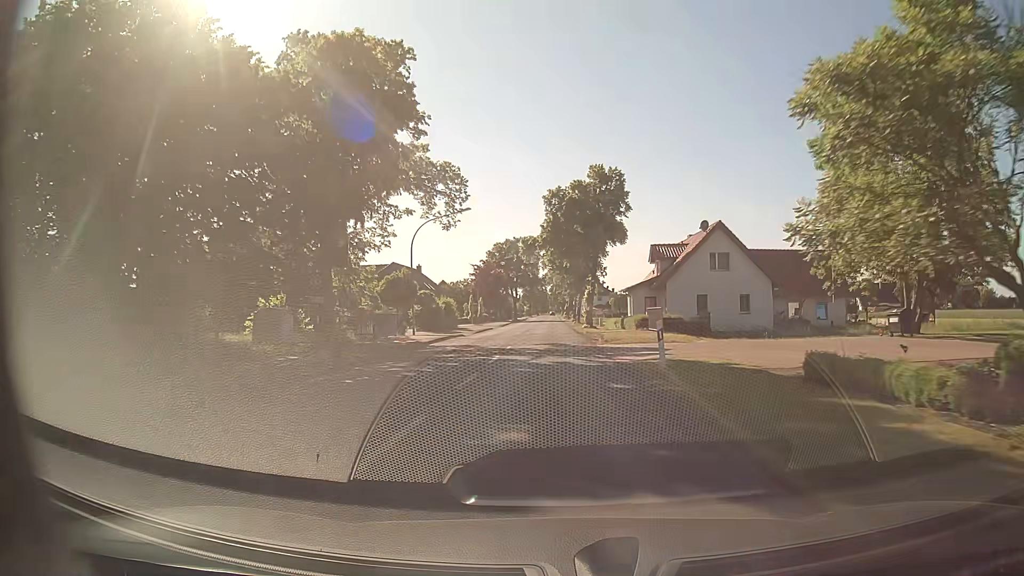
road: secondary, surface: asphalt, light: Day
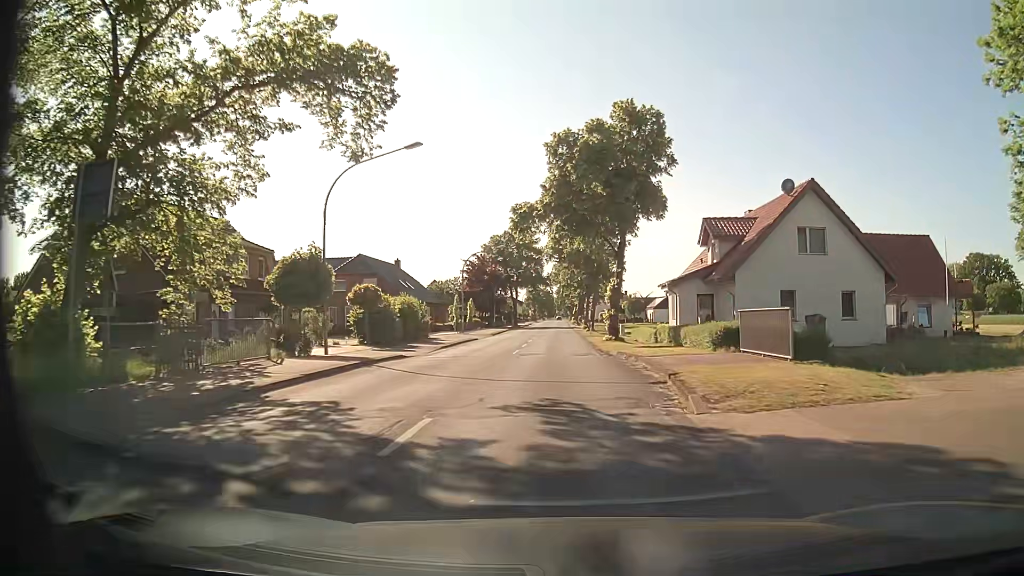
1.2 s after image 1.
(-0.1, +17.4) m; -1°
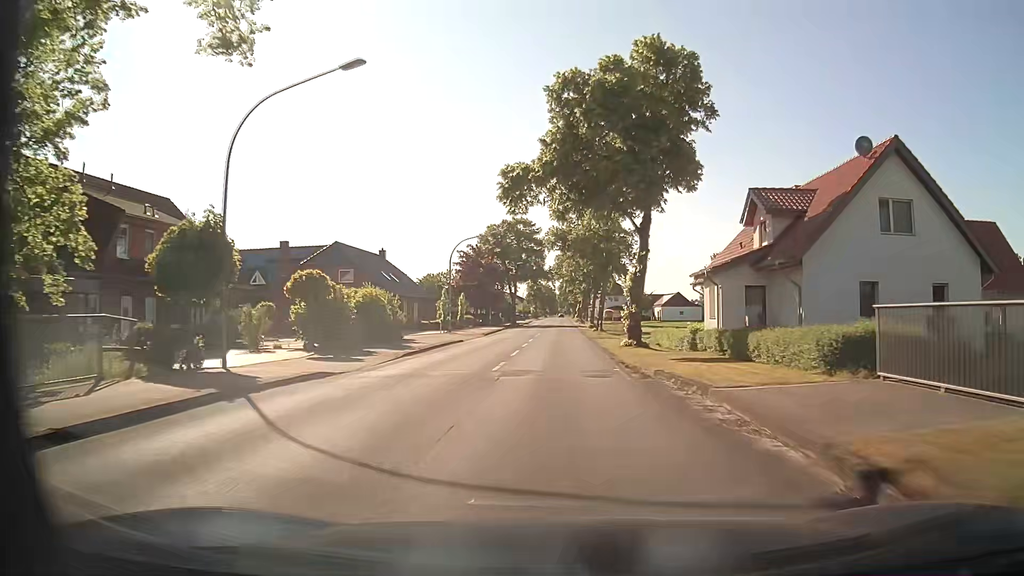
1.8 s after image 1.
(0.0, +8.5) m; 0°
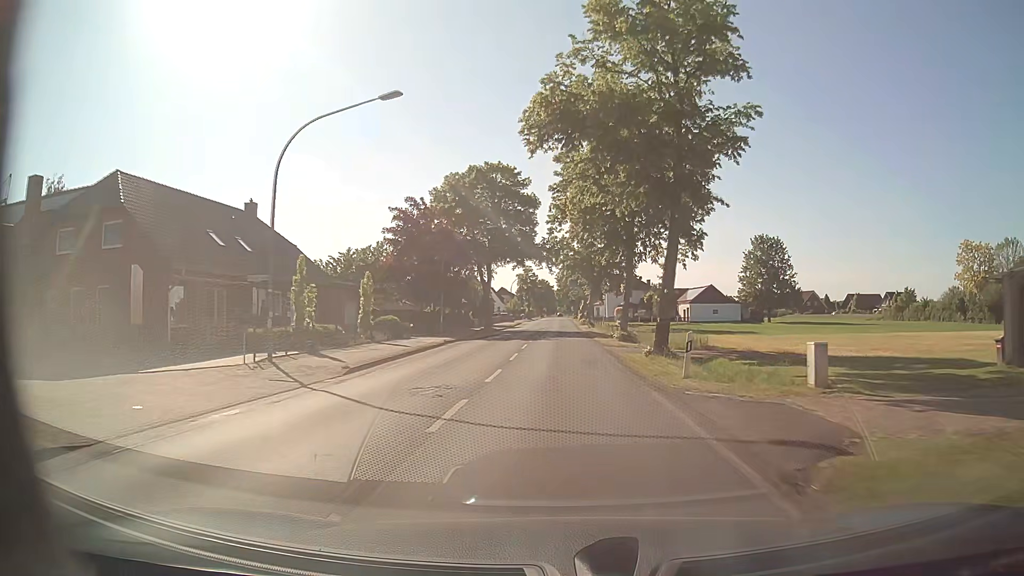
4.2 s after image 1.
(+0.1, +32.9) m; +1°
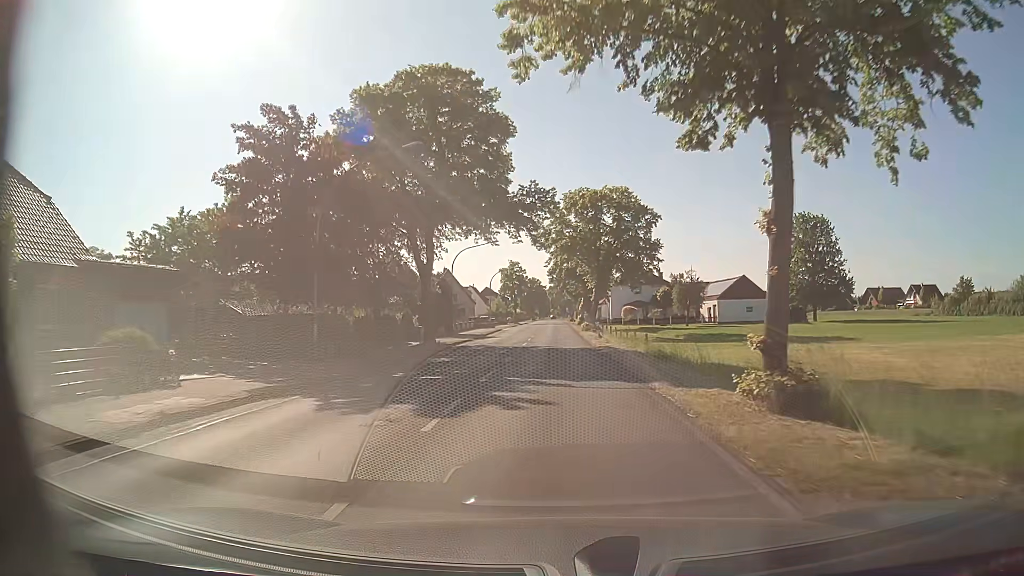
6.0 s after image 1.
(-0.1, +24.2) m; 0°
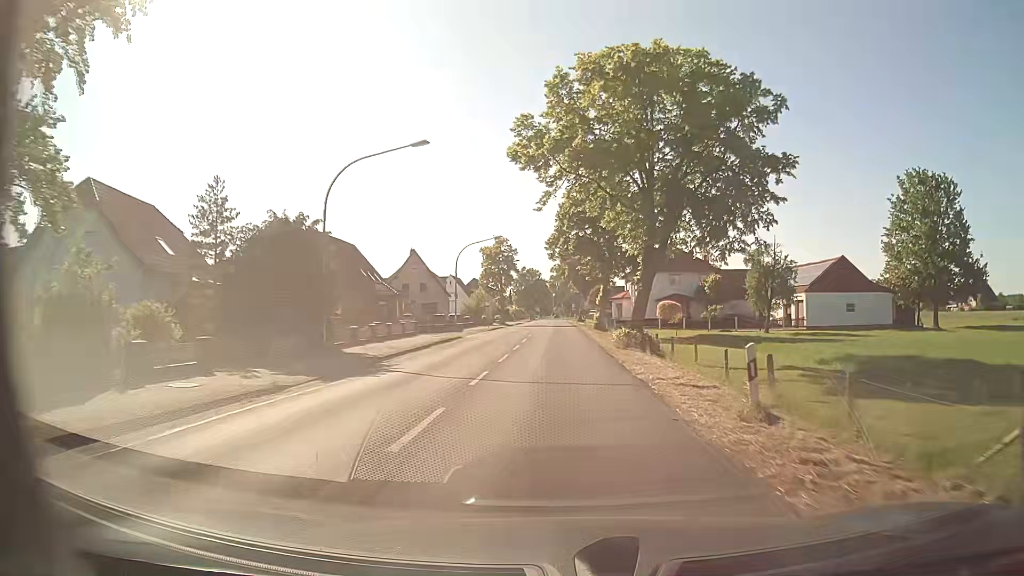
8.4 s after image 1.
(+0.1, +31.8) m; 0°
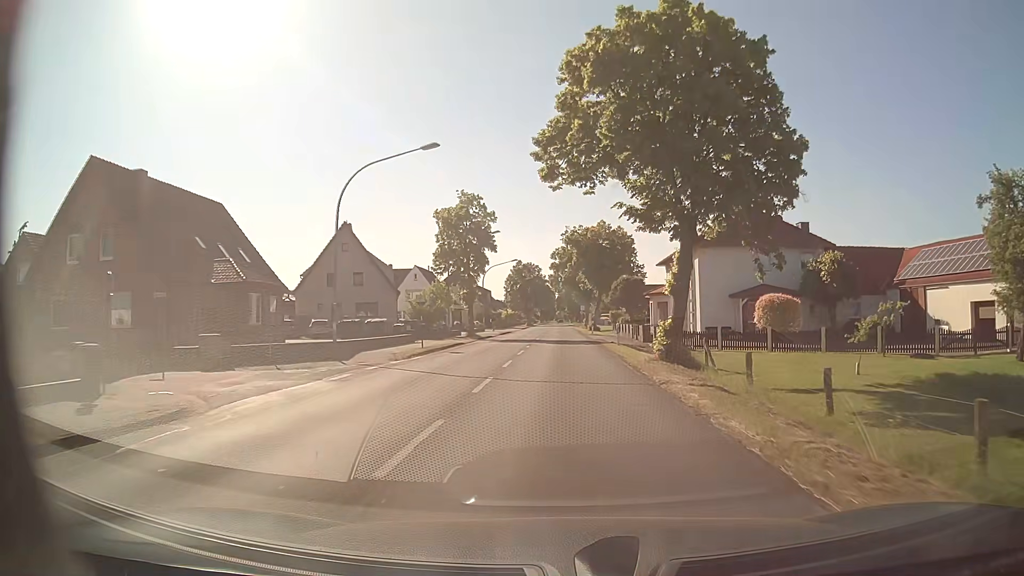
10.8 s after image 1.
(-0.1, +31.6) m; 0°
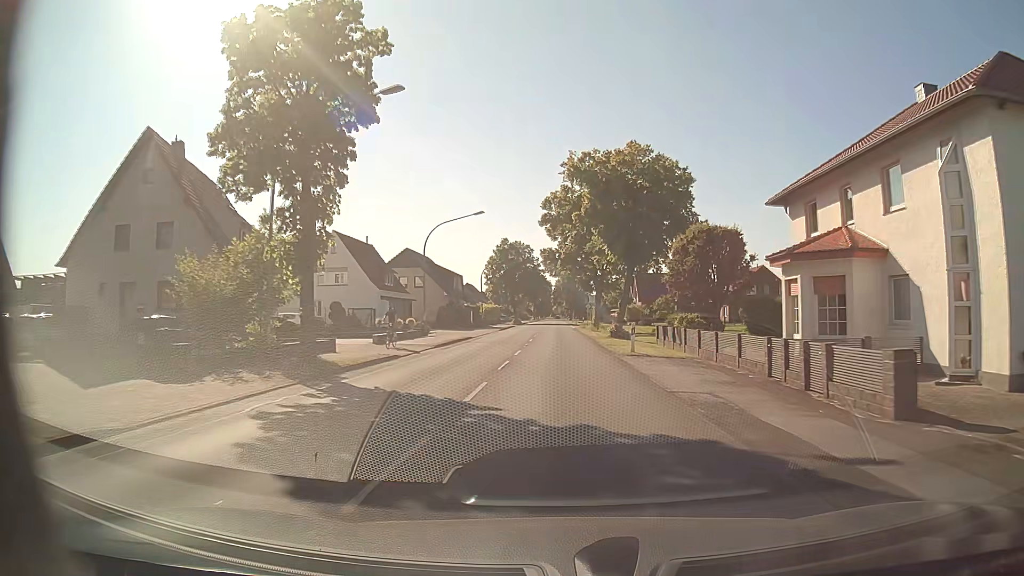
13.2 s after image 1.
(0.0, +31.6) m; 0°
(0, +10) (0, +20) (0, +30) (0, +40) (0, +50) (0, +60) (0, +70) (0, +80) (0, +90) (0, +100) m
